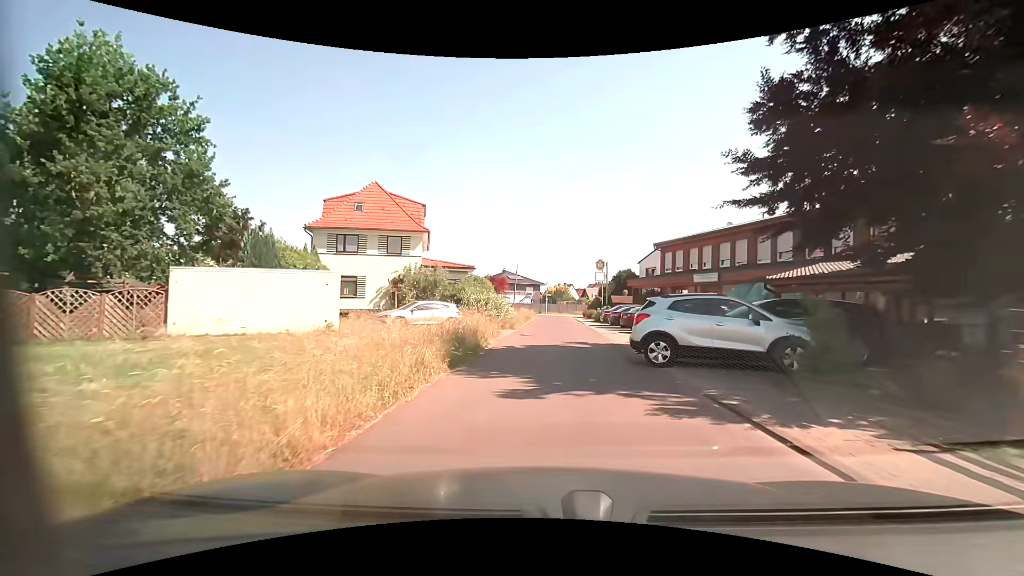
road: residential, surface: asphalt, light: Day
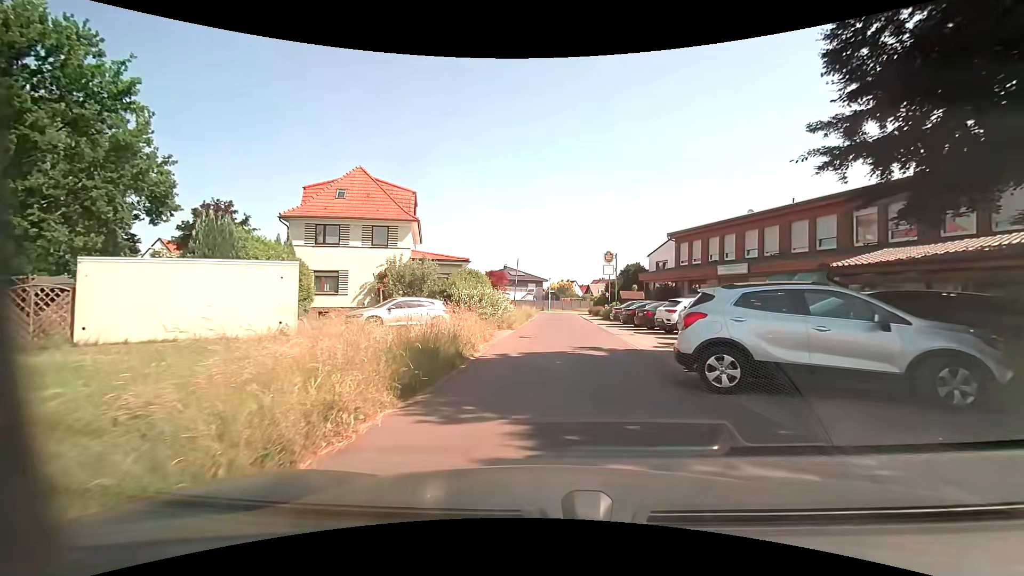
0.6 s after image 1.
(-0.1, +3.8) m; -1°
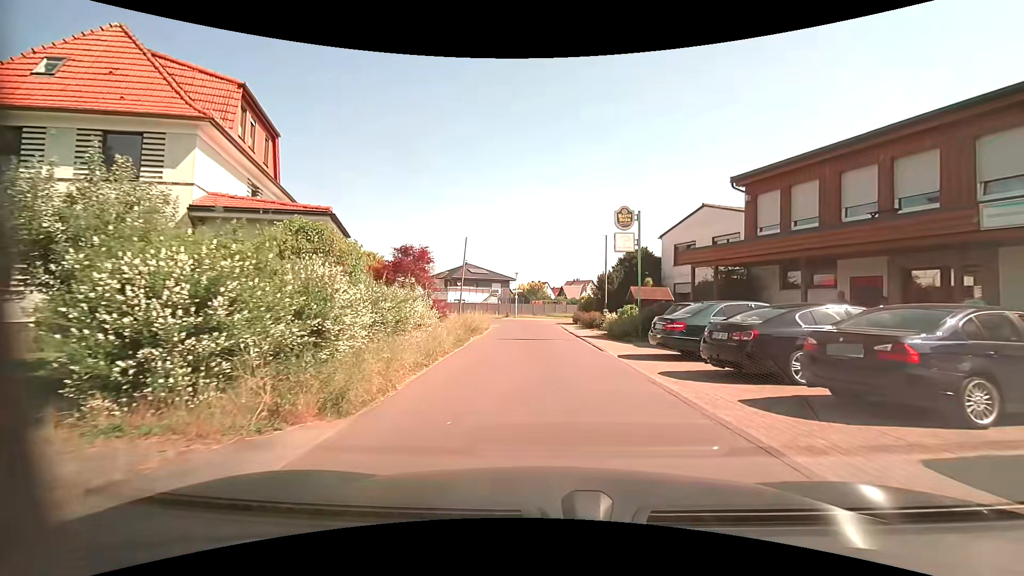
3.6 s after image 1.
(+0.4, +18.6) m; +3°
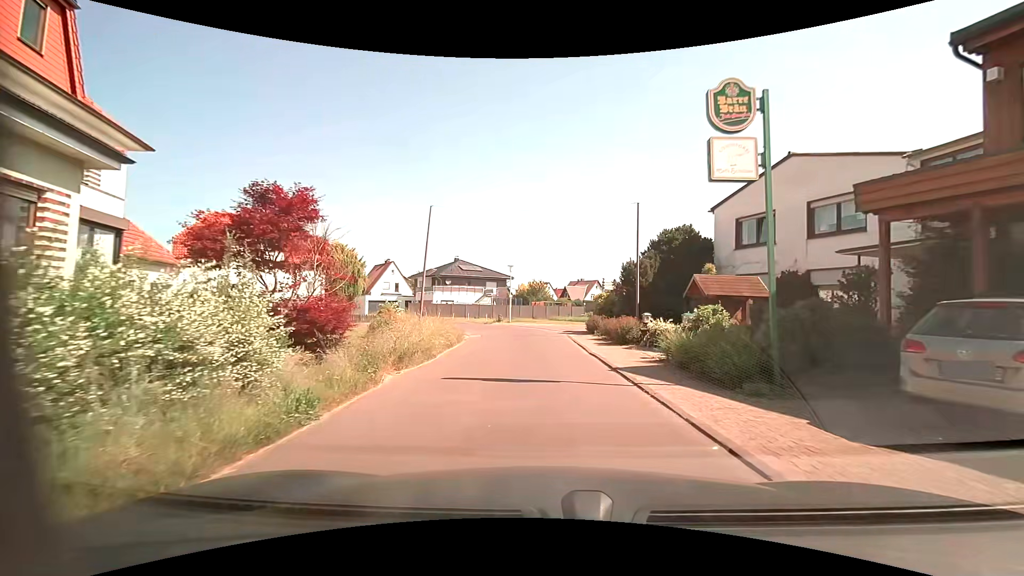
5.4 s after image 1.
(0.0, +11.1) m; 0°
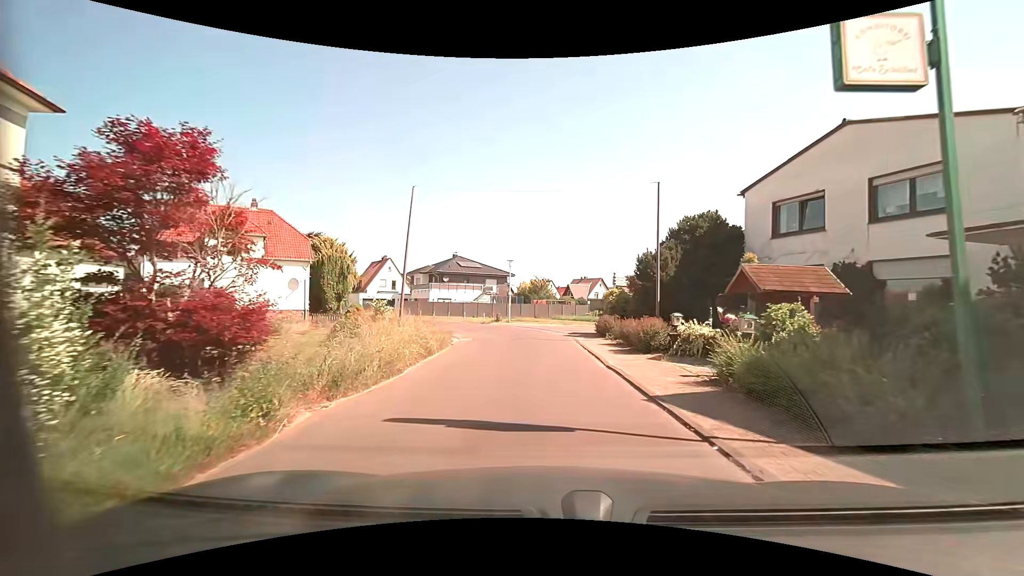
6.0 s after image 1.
(0.0, +3.5) m; 0°
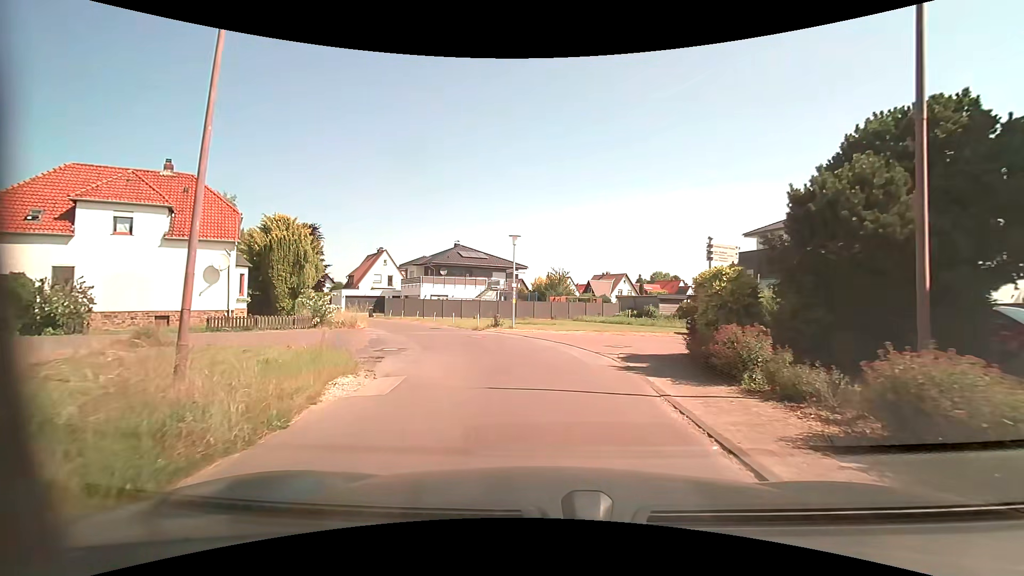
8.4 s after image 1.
(-0.2, +12.4) m; -2°
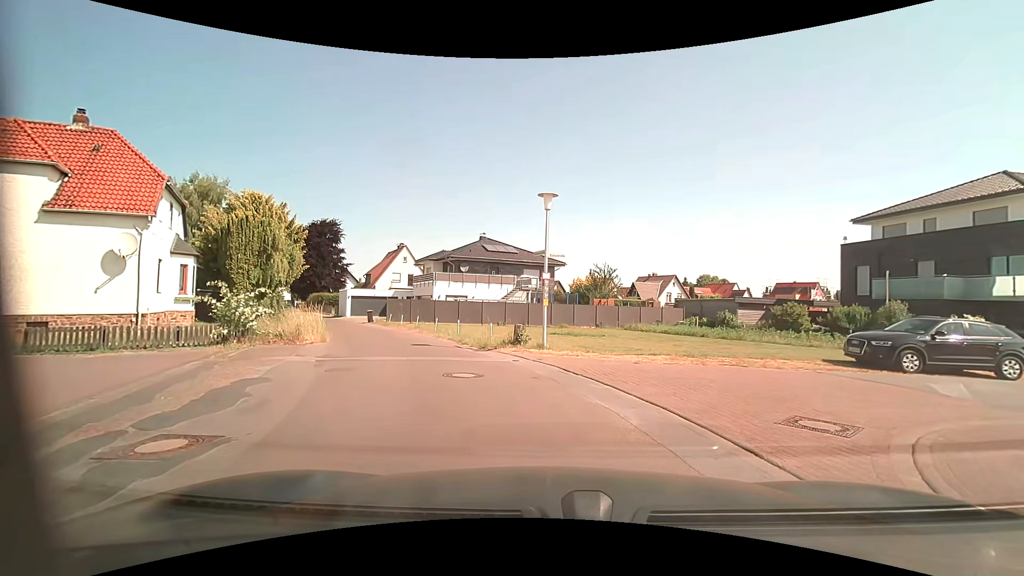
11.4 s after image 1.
(-0.4, +9.8) m; -6°
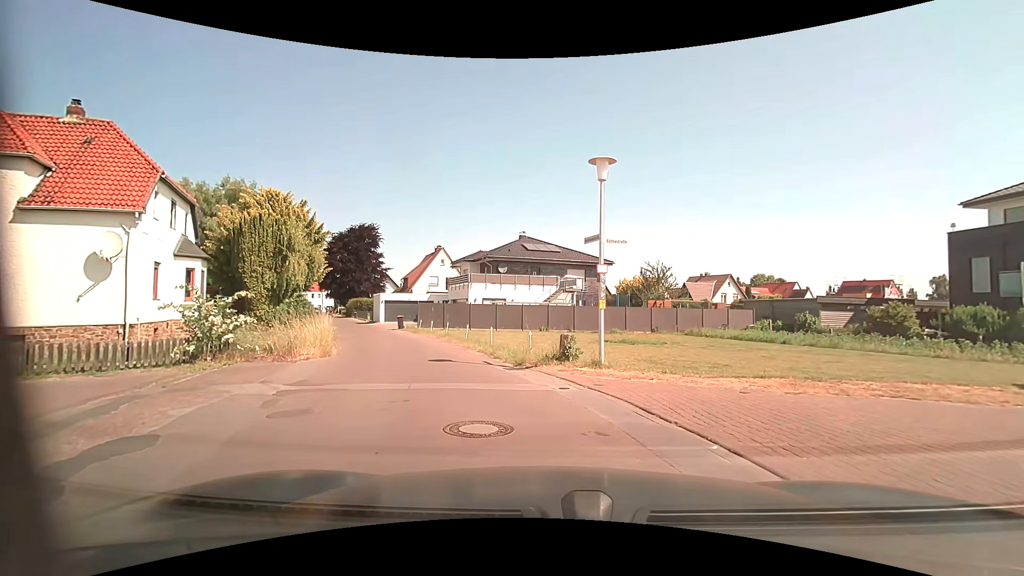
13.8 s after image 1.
(-0.1, +4.0) m; -3°
(-1, +10) (-5, +19) (-9, +28) (-13, +37) (-17, +46) (-22, +55) (-26, +65) (-30, +74) (-34, +83) (-38, +92) m
